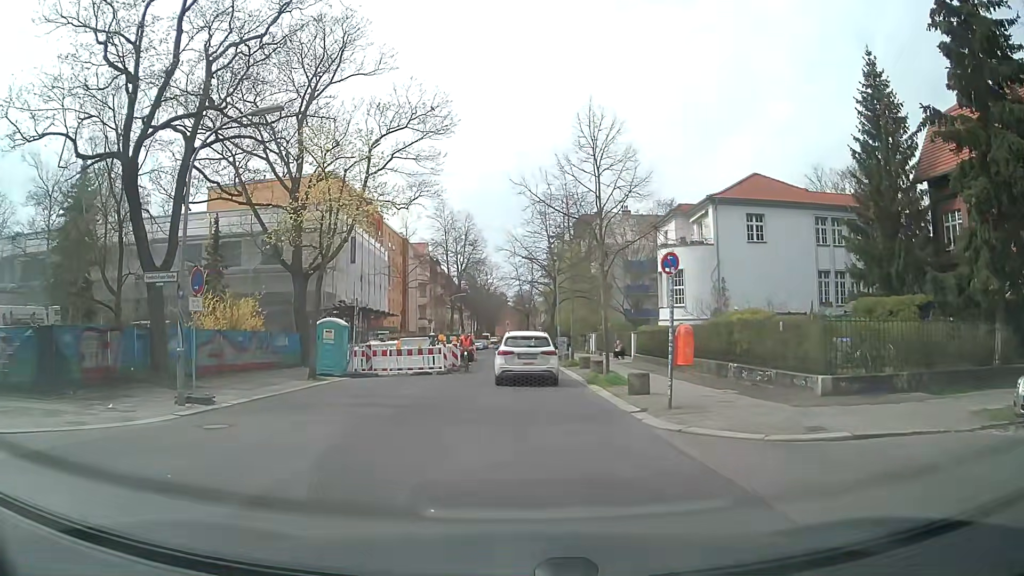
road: residential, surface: asphalt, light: Day
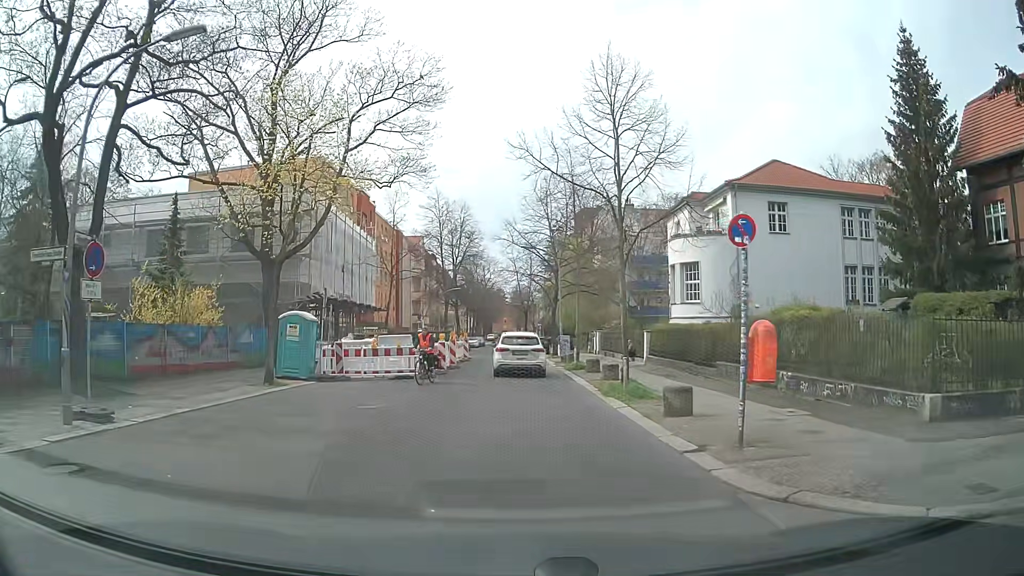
(0.0, +4.3) m; +1°
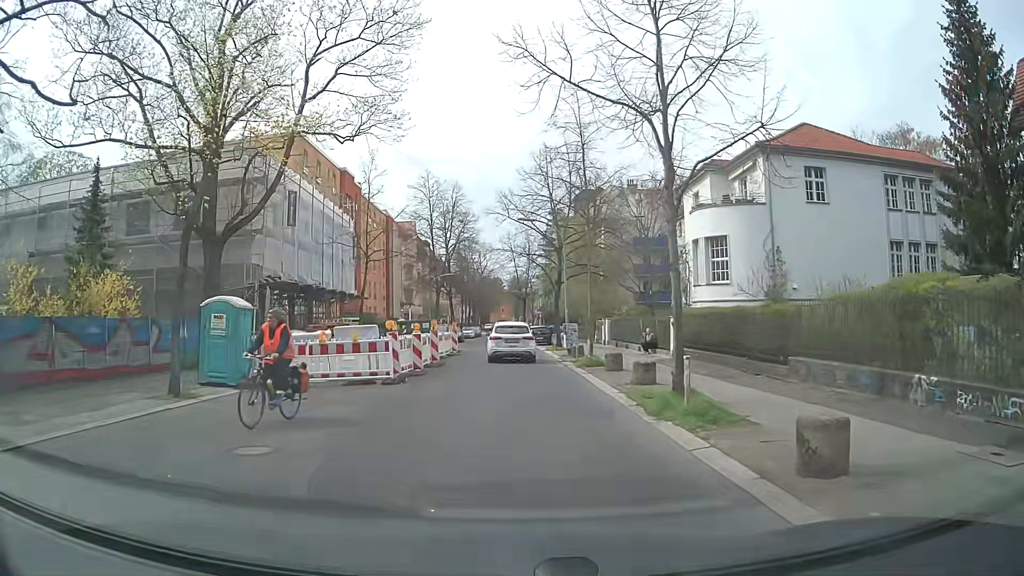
(0.0, +5.9) m; -1°
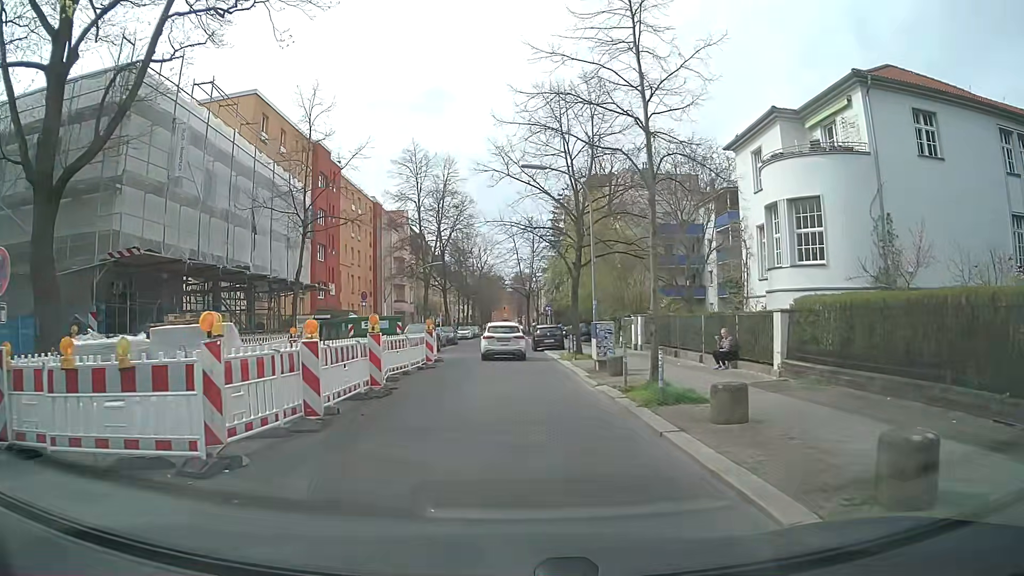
(0.0, +10.3) m; +1°
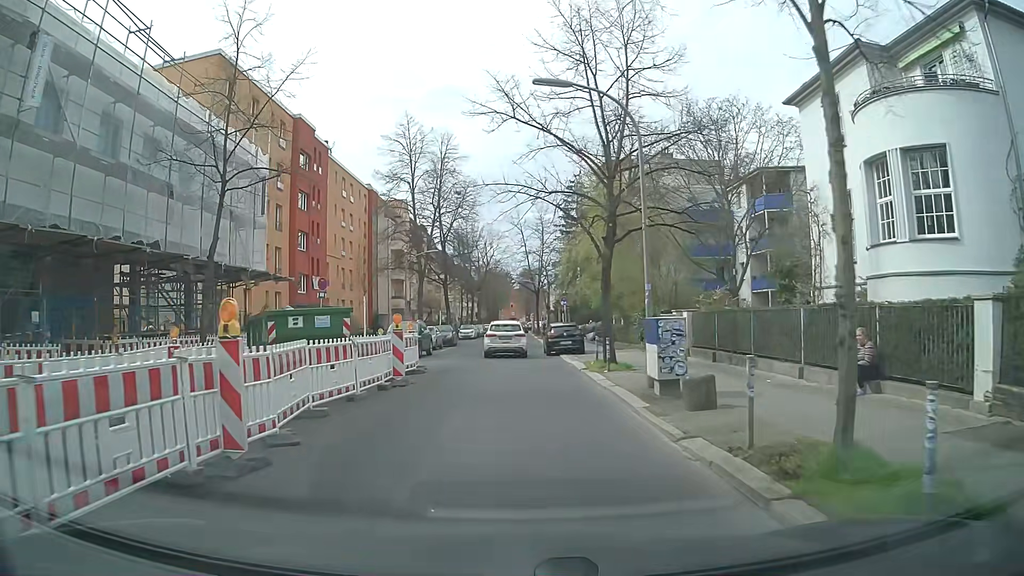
(-0.1, +7.3) m; -1°
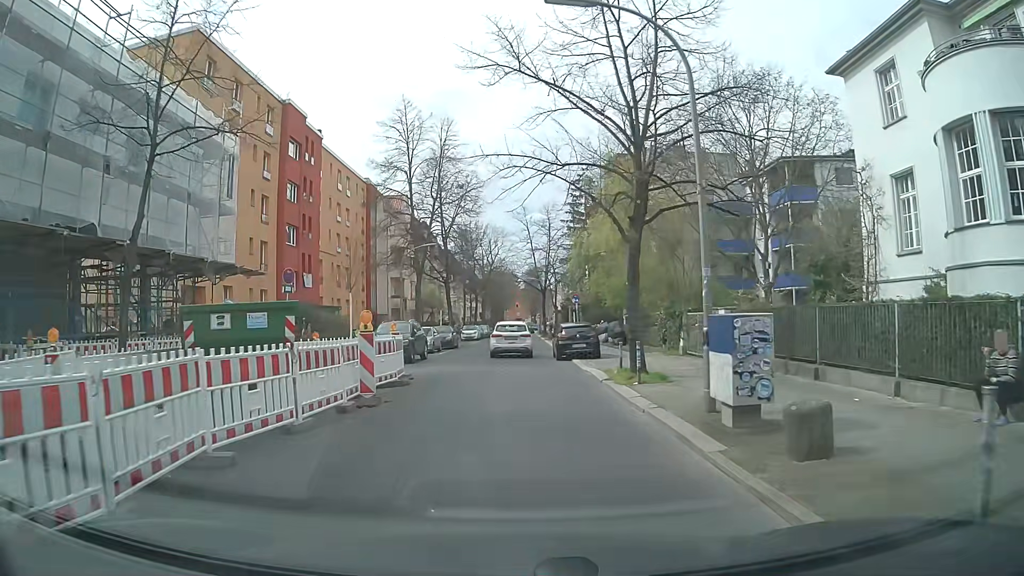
(0.0, +3.8) m; 0°
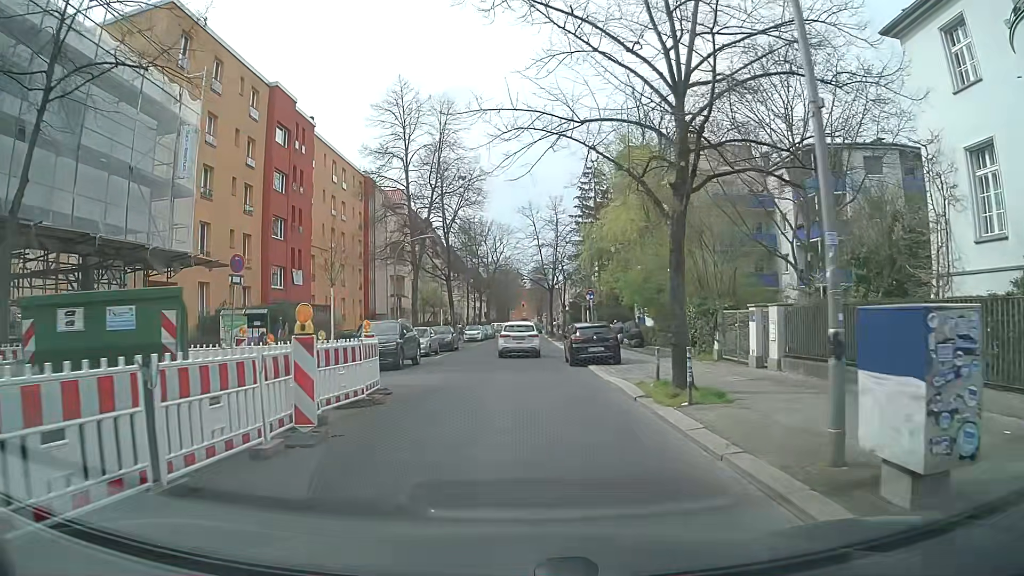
(-0.1, +3.8) m; -1°
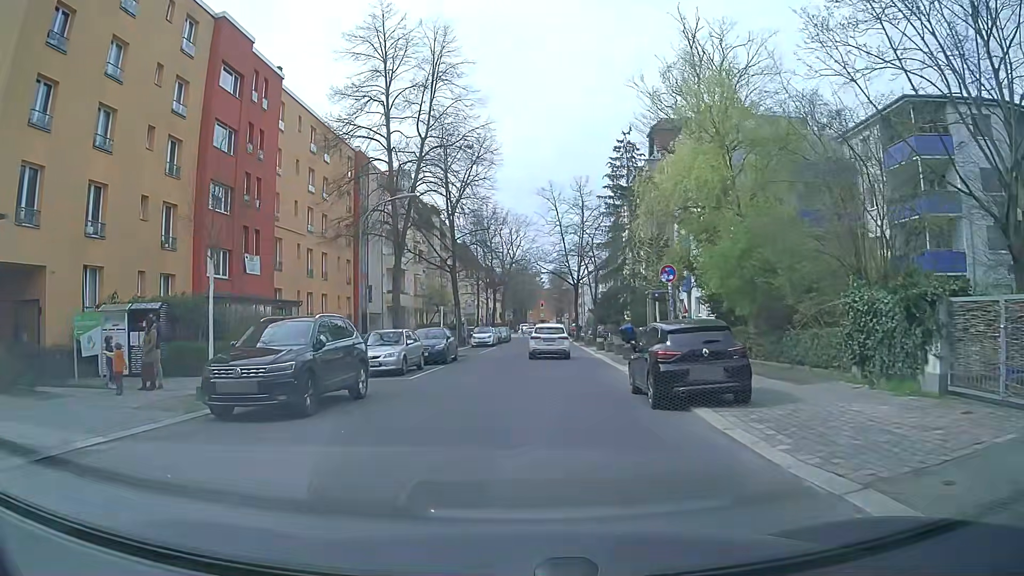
(-0.1, +11.5) m; -1°
